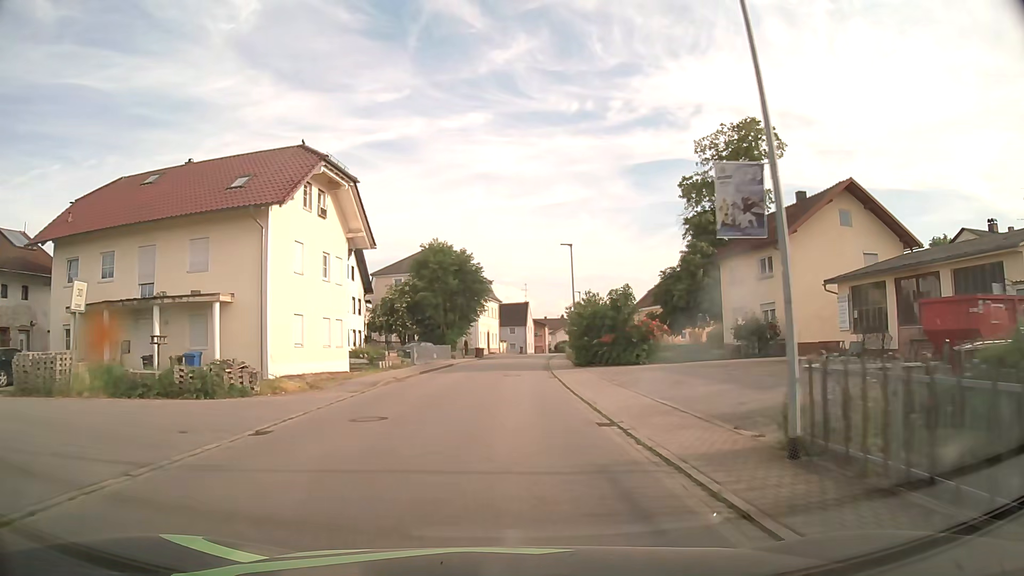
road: secondary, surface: asphalt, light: Day
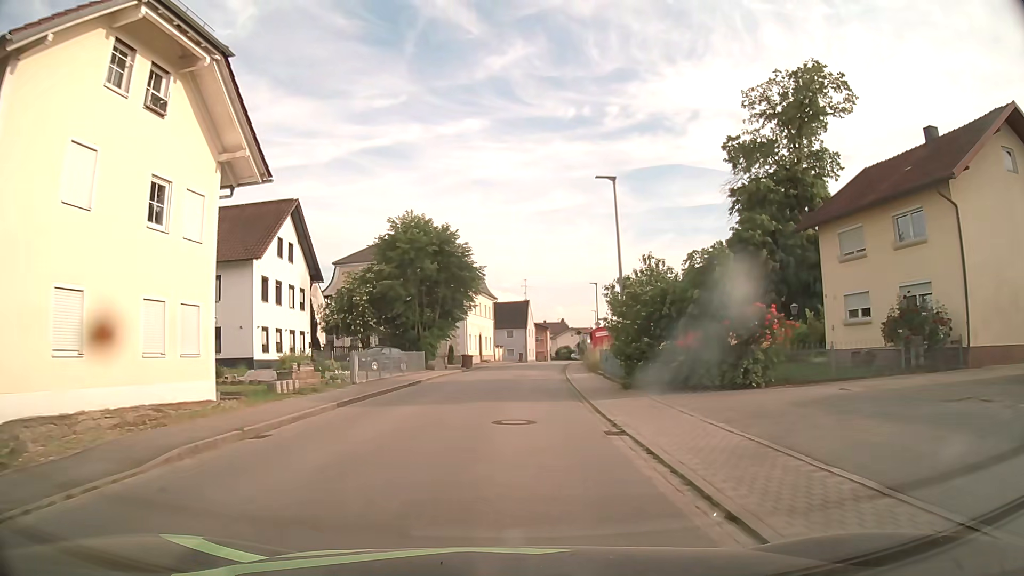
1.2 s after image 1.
(0.0, +15.0) m; 0°
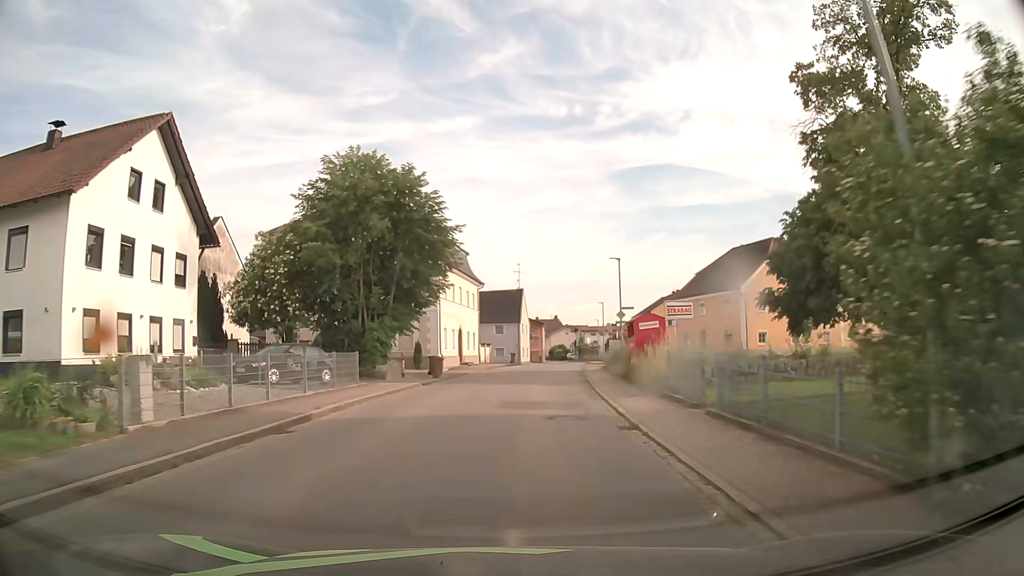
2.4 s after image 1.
(+0.1, +15.0) m; +1°
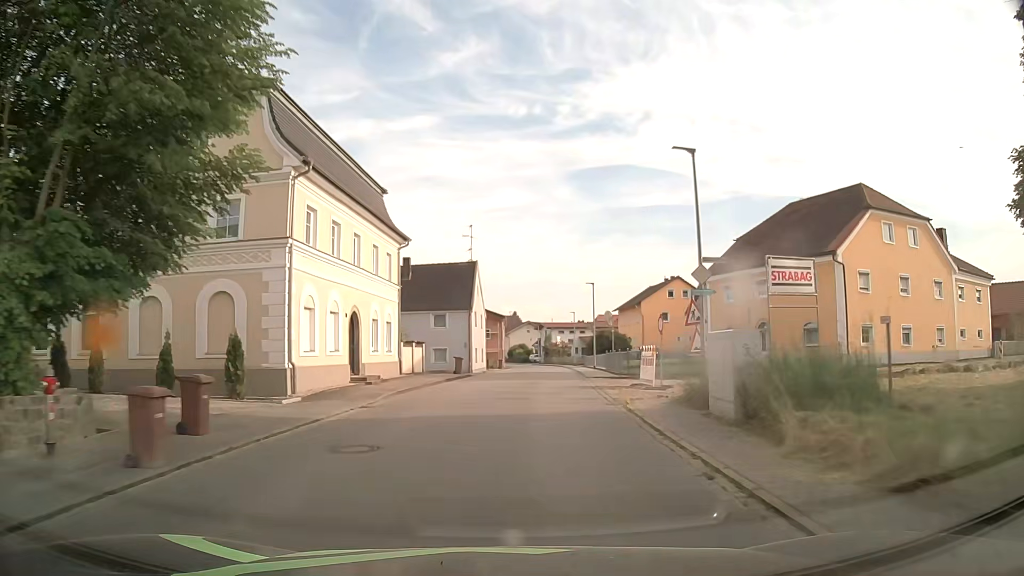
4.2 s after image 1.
(+0.6, +22.6) m; +3°
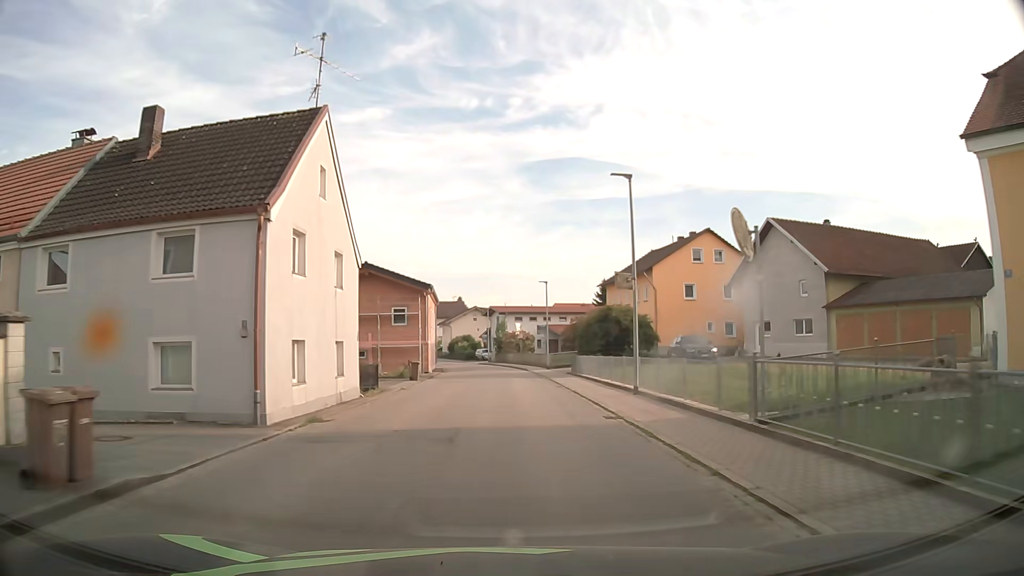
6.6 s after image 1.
(+1.4, +30.4) m; +5°
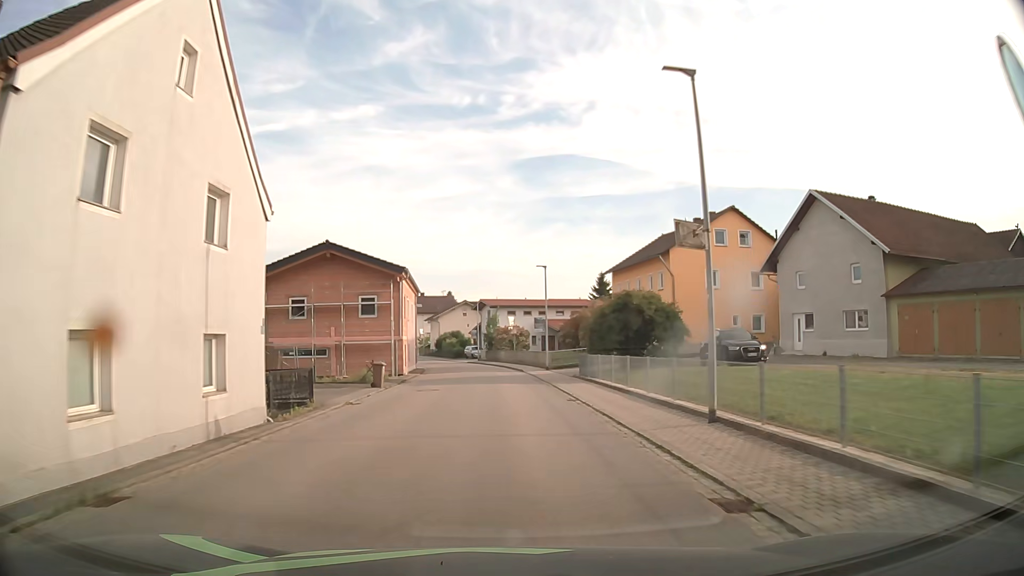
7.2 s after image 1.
(0.0, +7.7) m; 0°
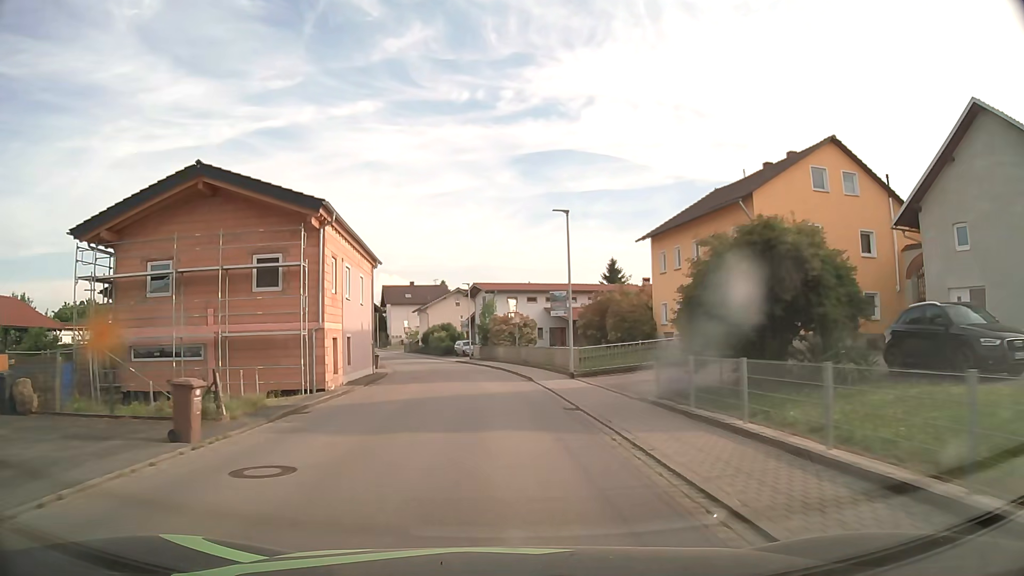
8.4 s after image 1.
(+0.1, +15.5) m; +1°
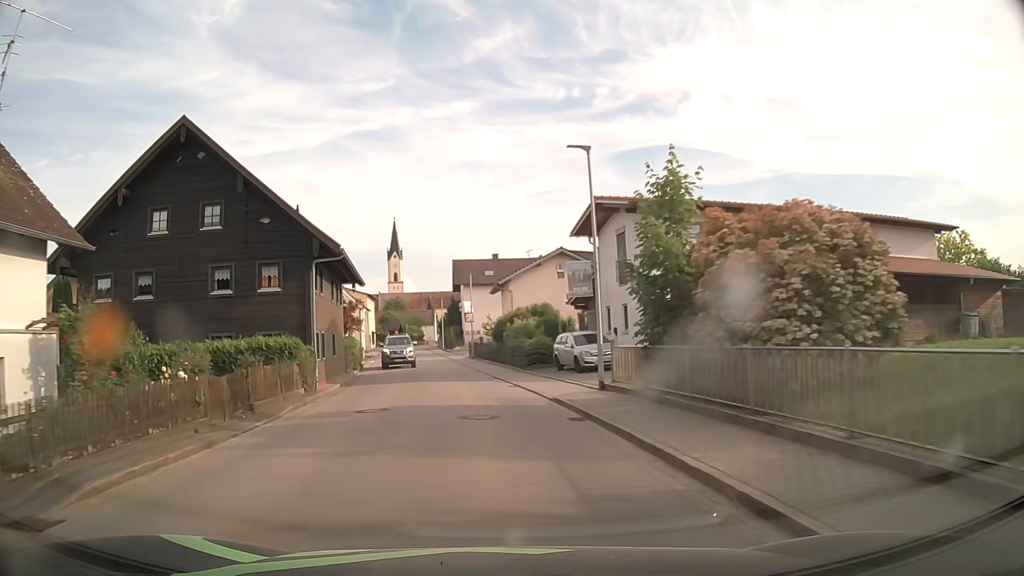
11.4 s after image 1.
(-2.6, +38.5) m; -9°
(0, +10) (-1, +20) (-2, +30) (-4, +40) (-6, +50) (-7, +59) (-9, +69) (-11, +79) (-12, +89) (-13, +99) m
